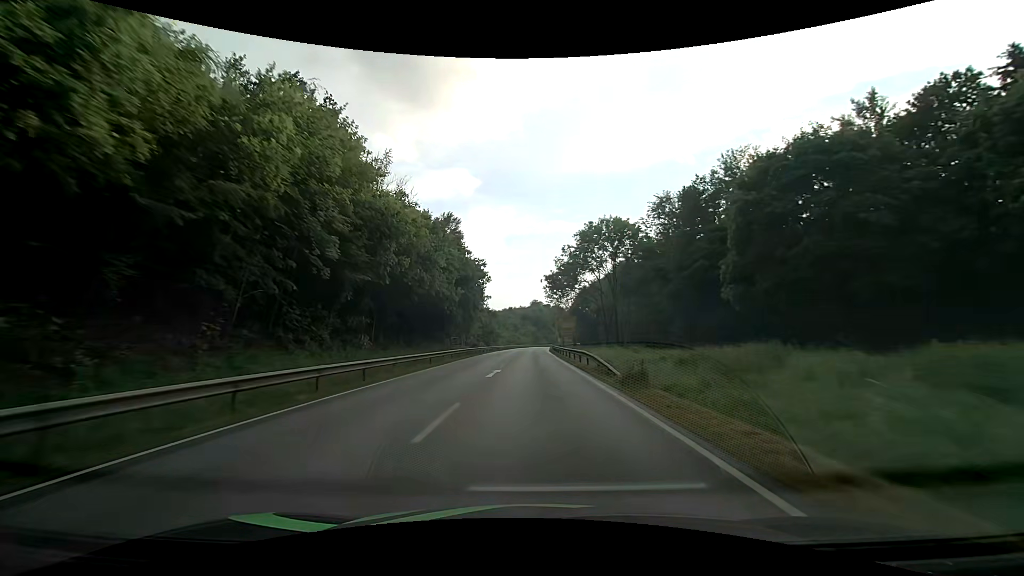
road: primary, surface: asphalt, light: Day
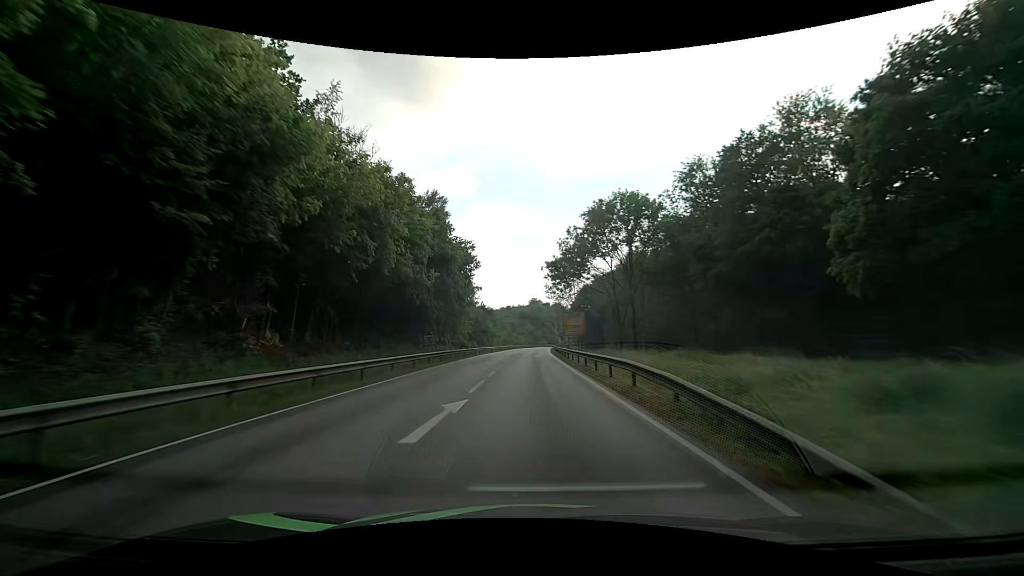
(0.0, +12.0) m; 0°
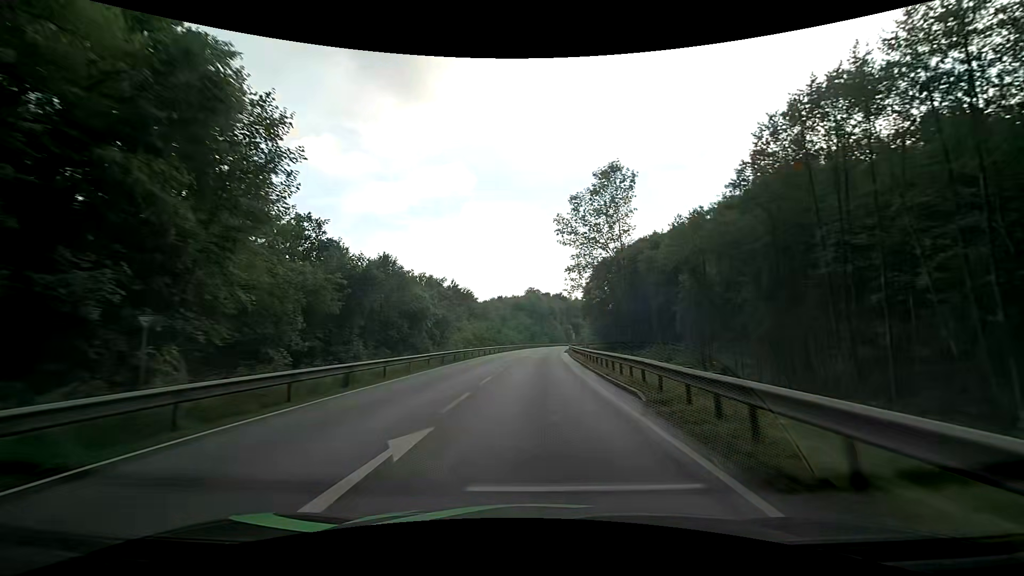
(+0.1, +57.7) m; 0°
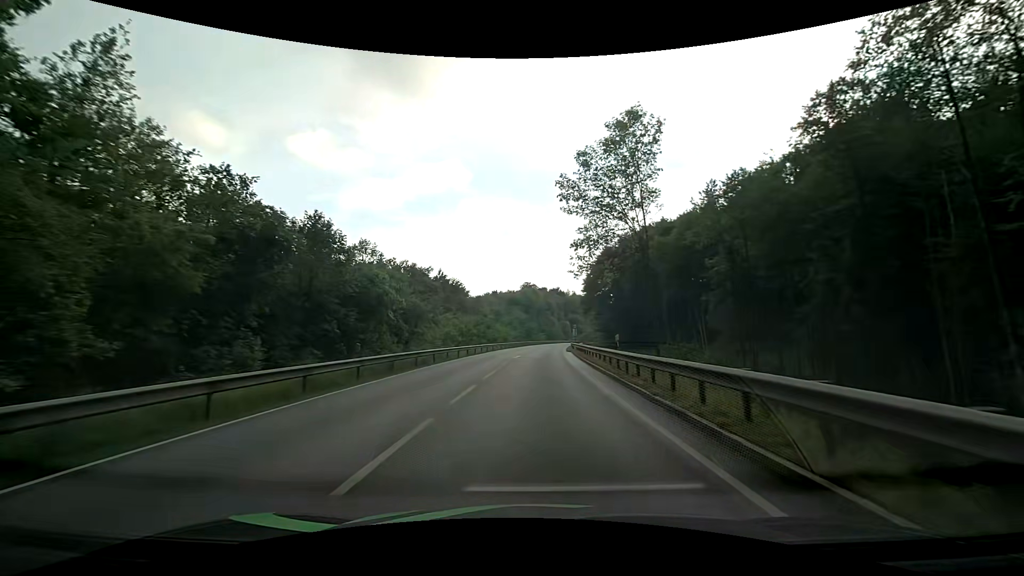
(+0.1, +11.1) m; +1°
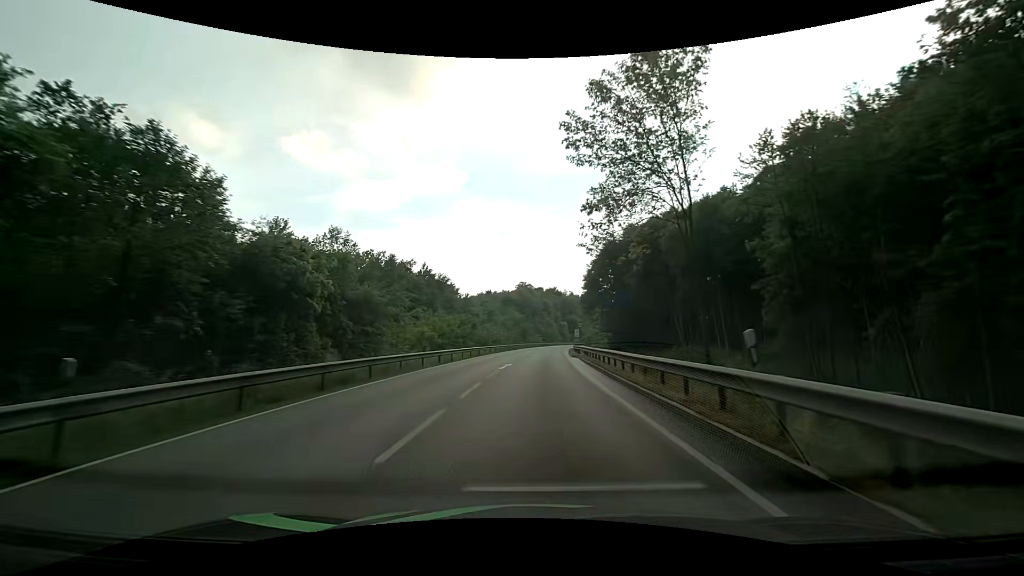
(0.0, +11.0) m; 0°
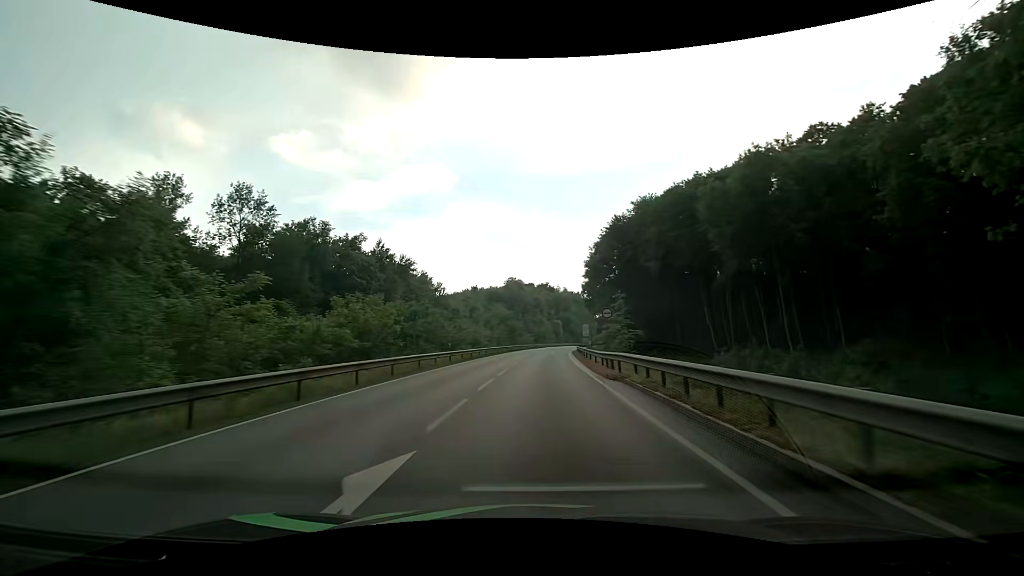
(+0.1, +21.7) m; +1°
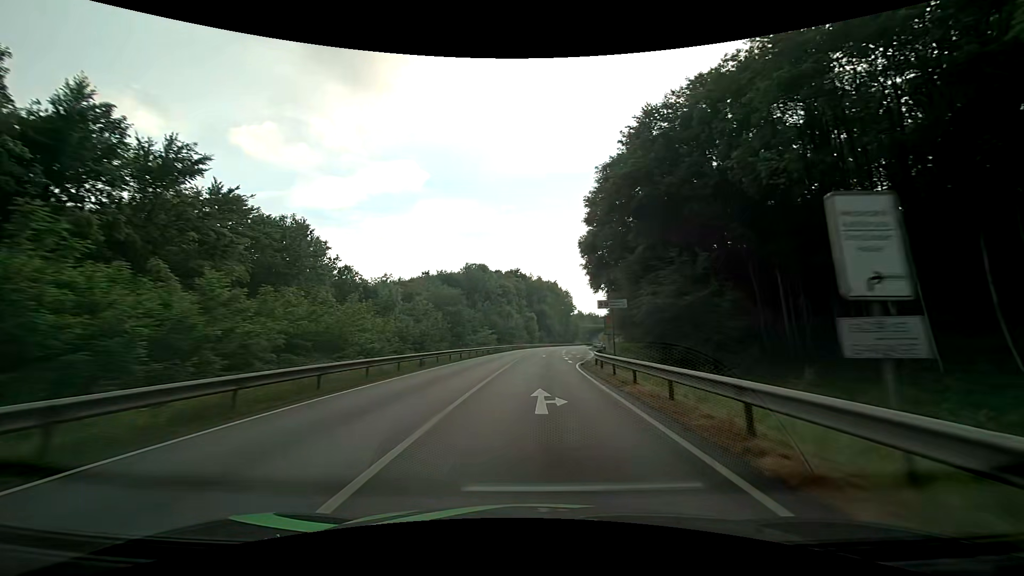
(+1.3, +42.4) m; +3°
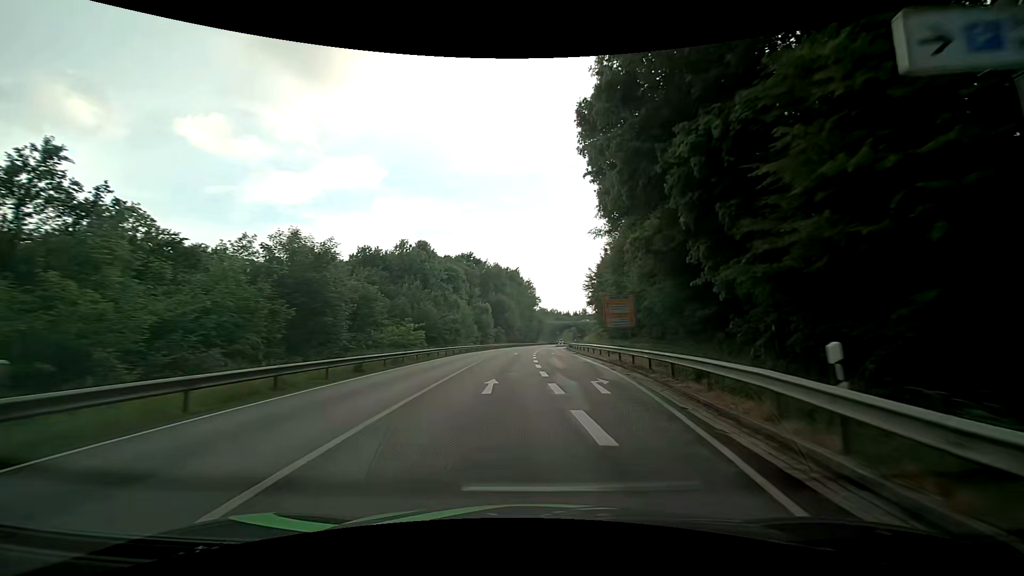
(+1.0, +31.6) m; +5°
(0, +10) (+1, +20) (+1, +30) (+2, +40) (+2, +50) (+2, +60) (+2, +70) (+3, +80) (+4, +90) (+7, +99) m
